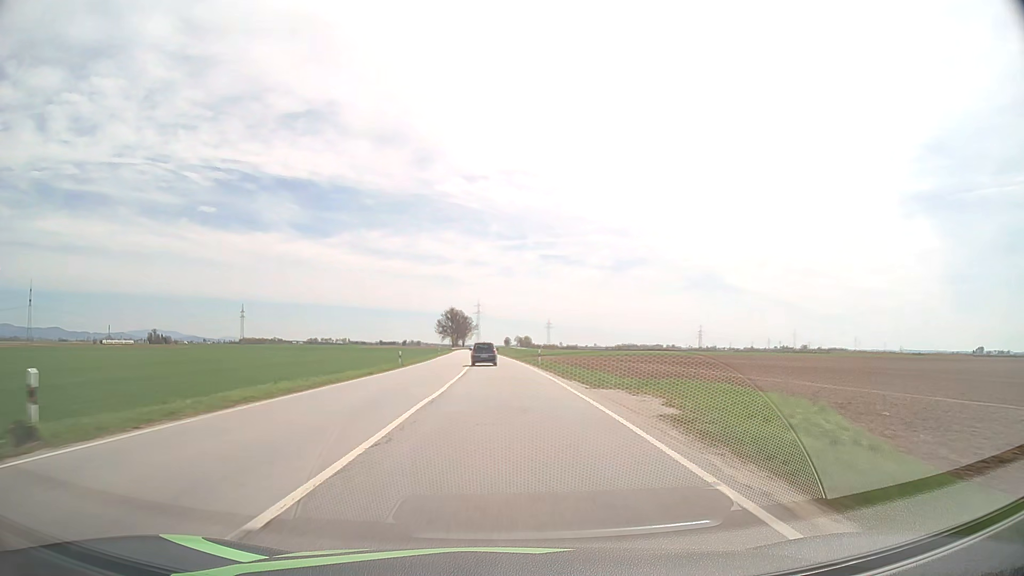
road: primary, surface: asphalt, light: Day
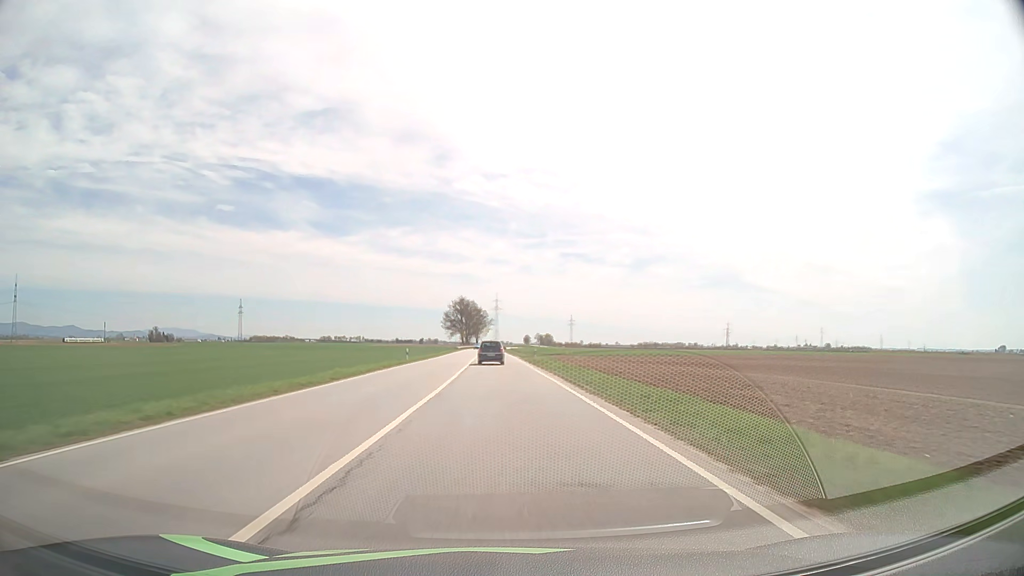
(-0.6, +45.5) m; -2°
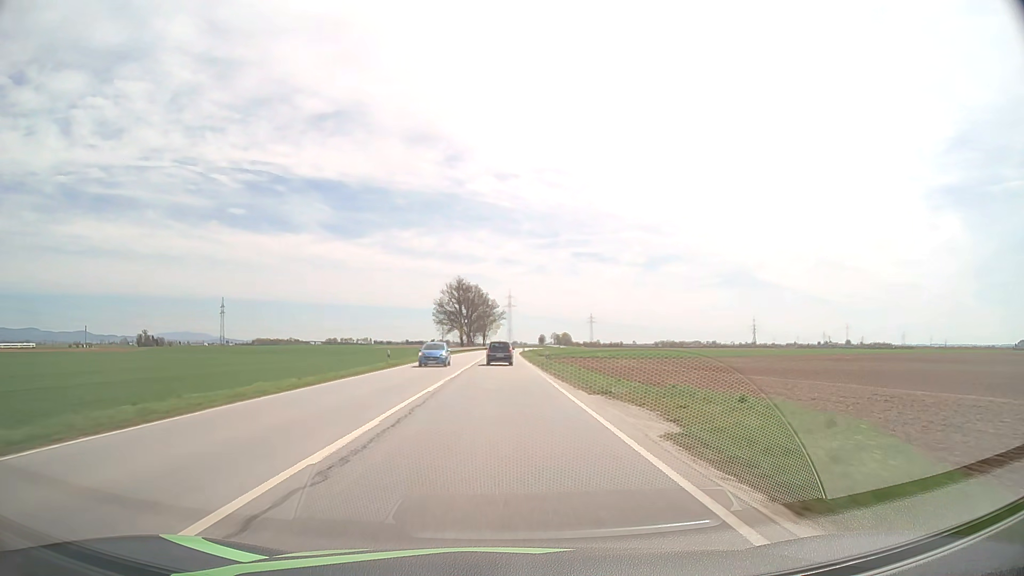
(-0.6, +60.4) m; -1°
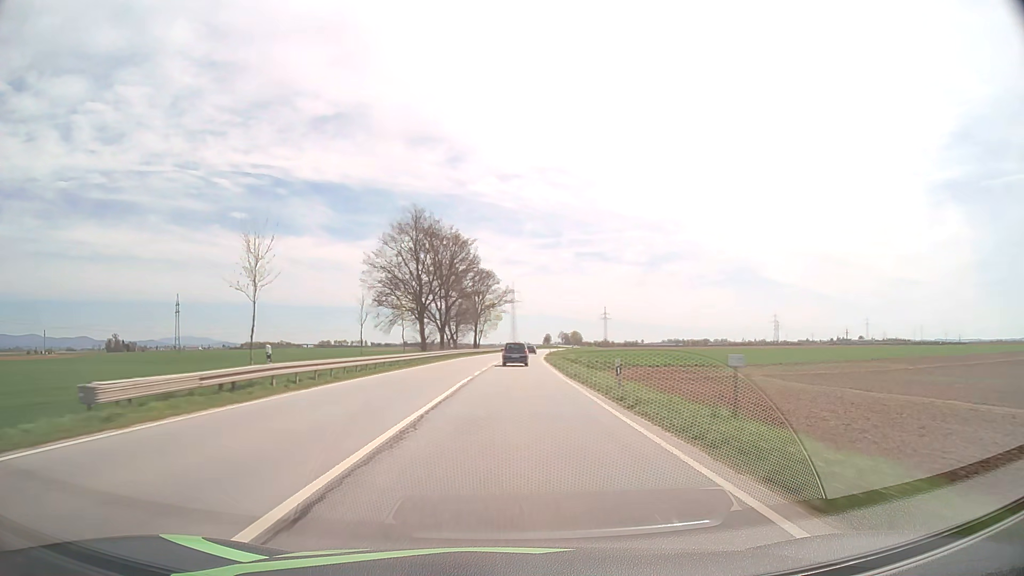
(-0.4, +75.2) m; 0°
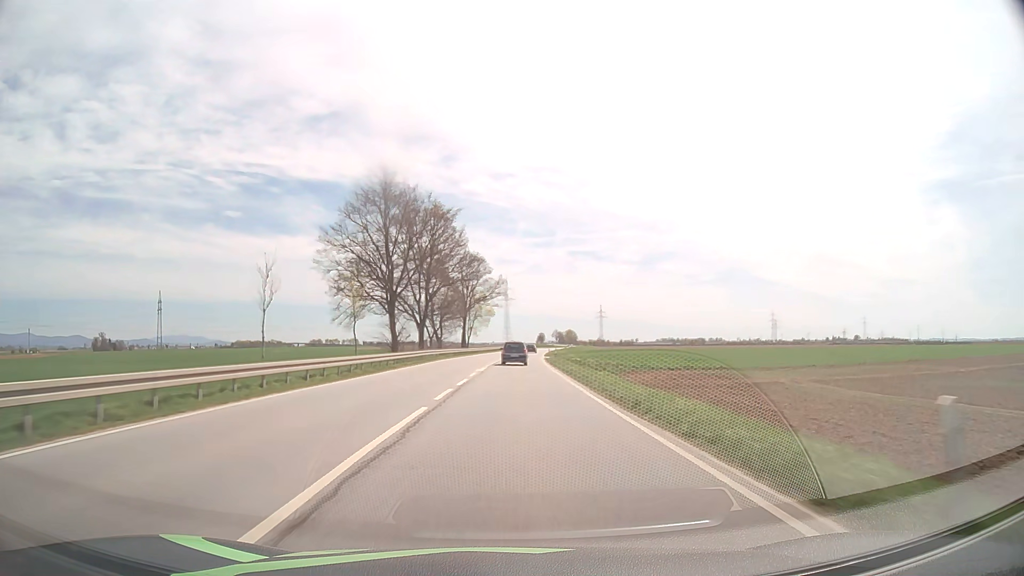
(+0.1, +15.0) m; +1°
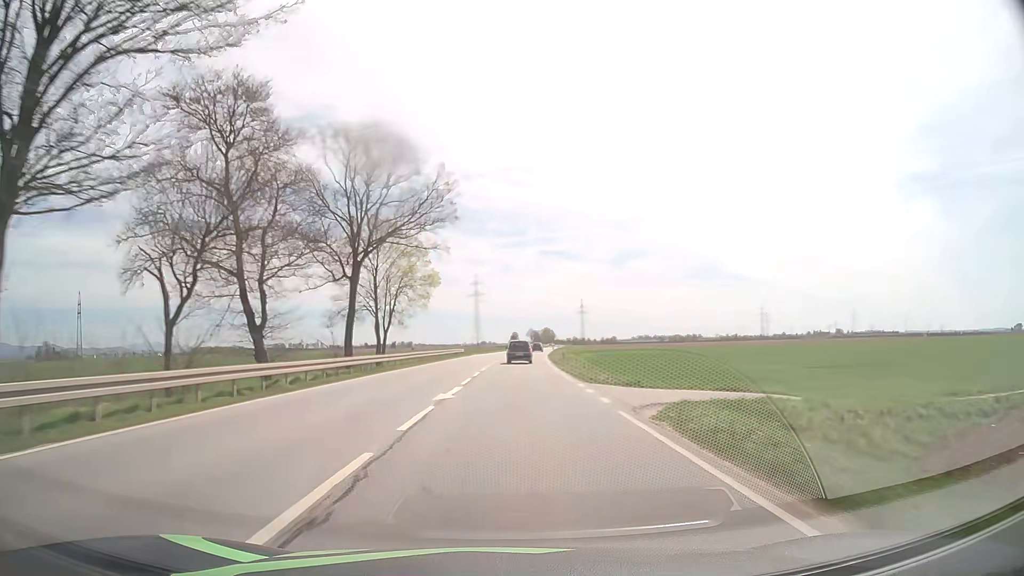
(+1.1, +60.0) m; +2°
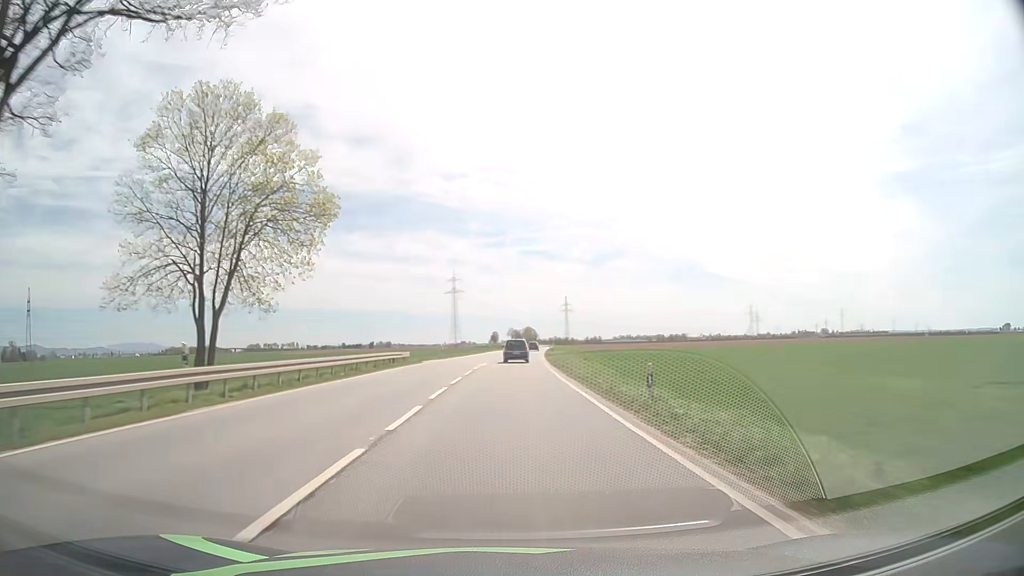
(+0.5, +30.0) m; +2°
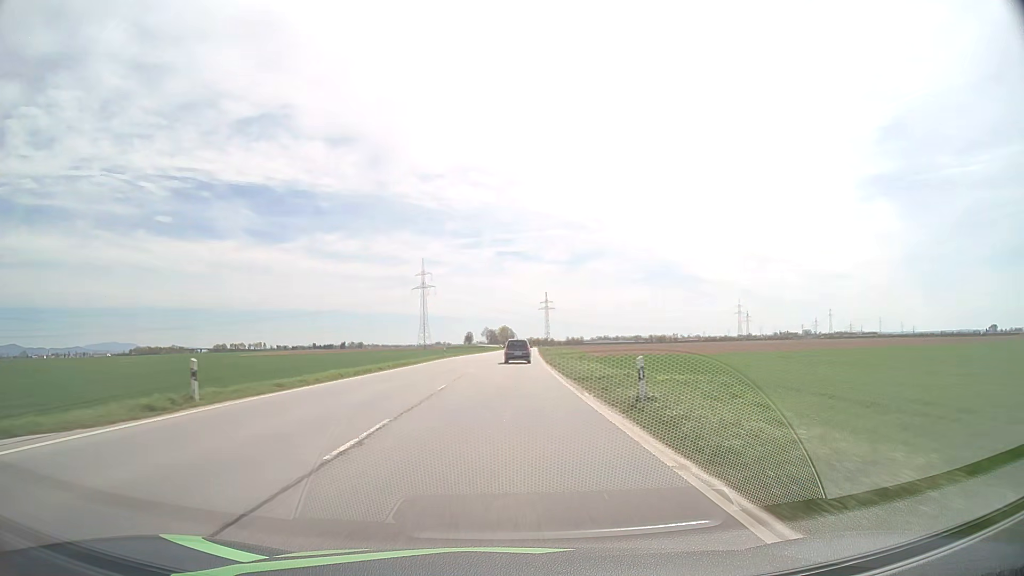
(+0.8, +44.9) m; +2°
(0, +10) (0, +20) (0, +30) (+1, +40) (+1, +50) (+1, +60) (+2, +70) (+2, +80) (+2, +90) (+3, +100) m
